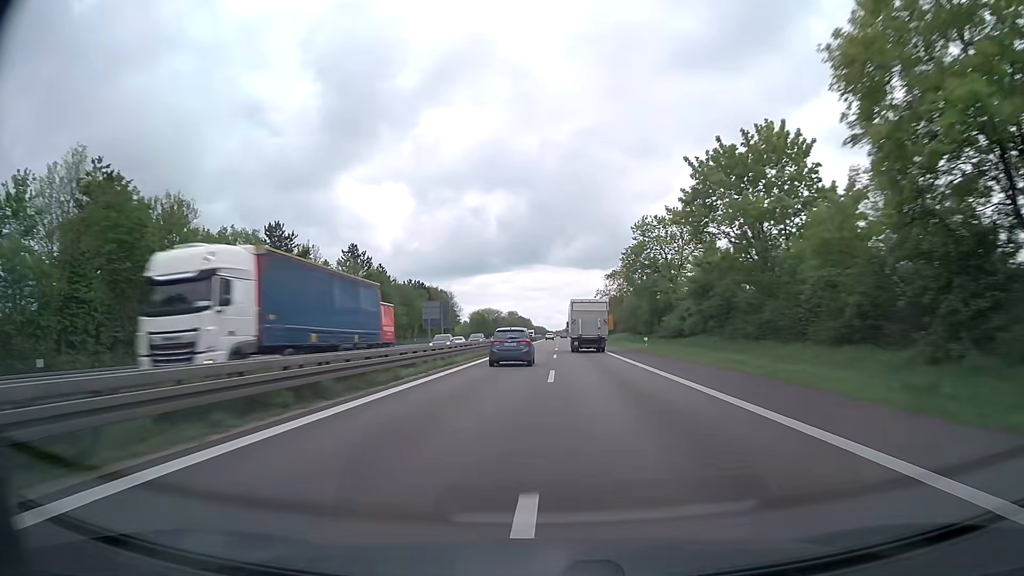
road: trunk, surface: asphalt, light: Day
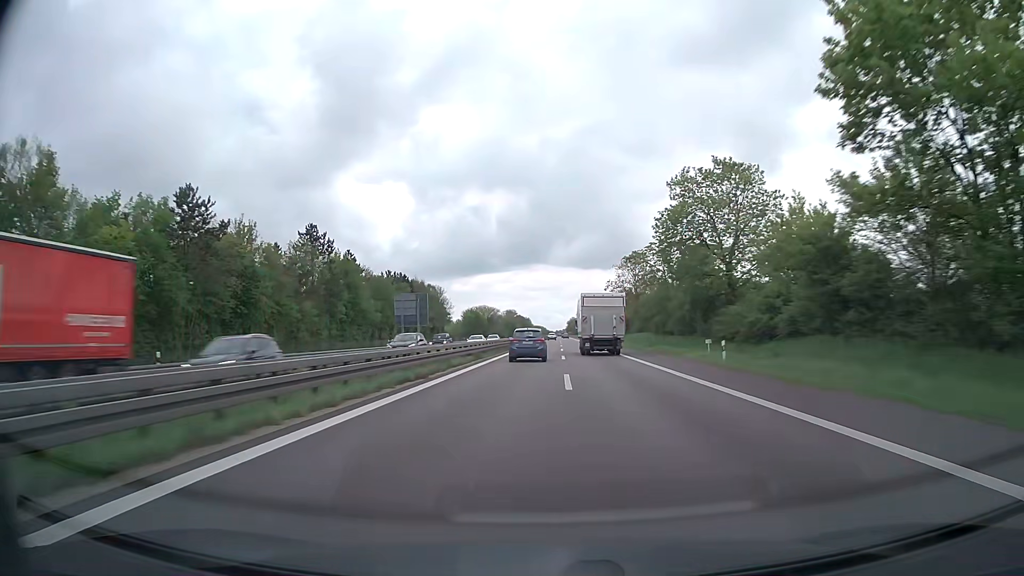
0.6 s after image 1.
(0.0, +21.6) m; 0°
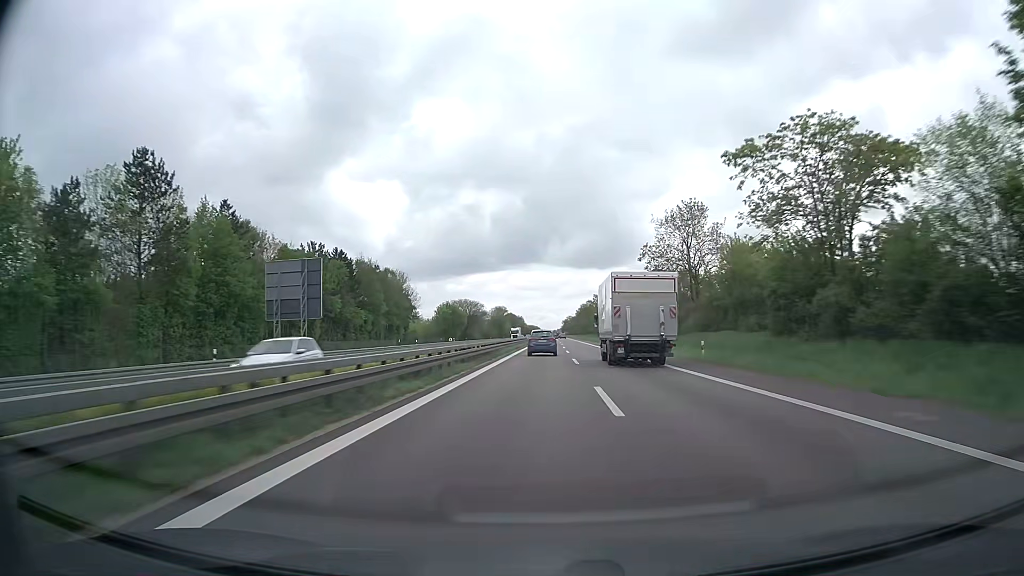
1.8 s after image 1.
(+0.1, +43.4) m; 0°
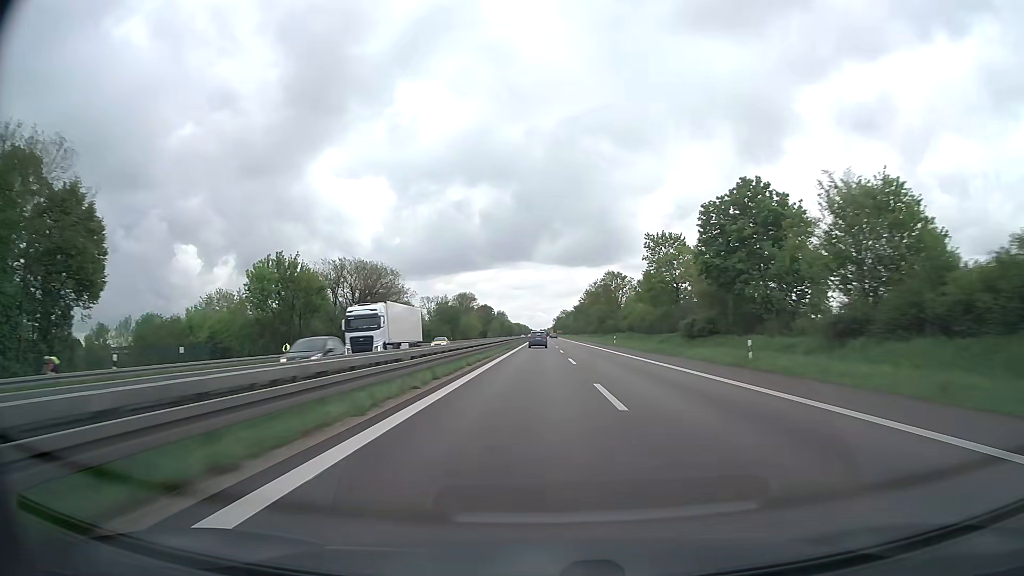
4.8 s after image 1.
(+1.6, +108.8) m; +1°
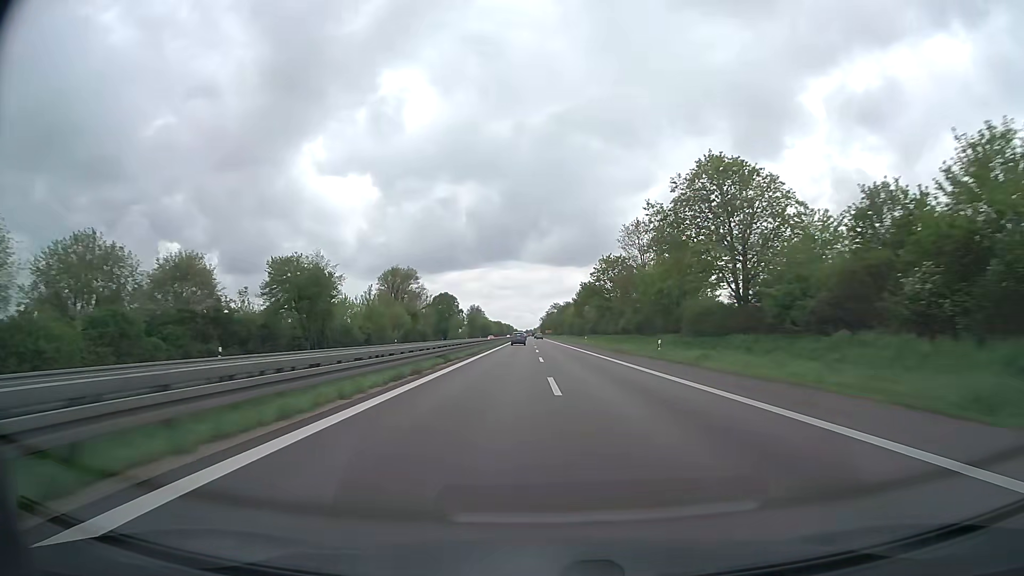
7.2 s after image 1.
(+0.6, +87.3) m; +1°
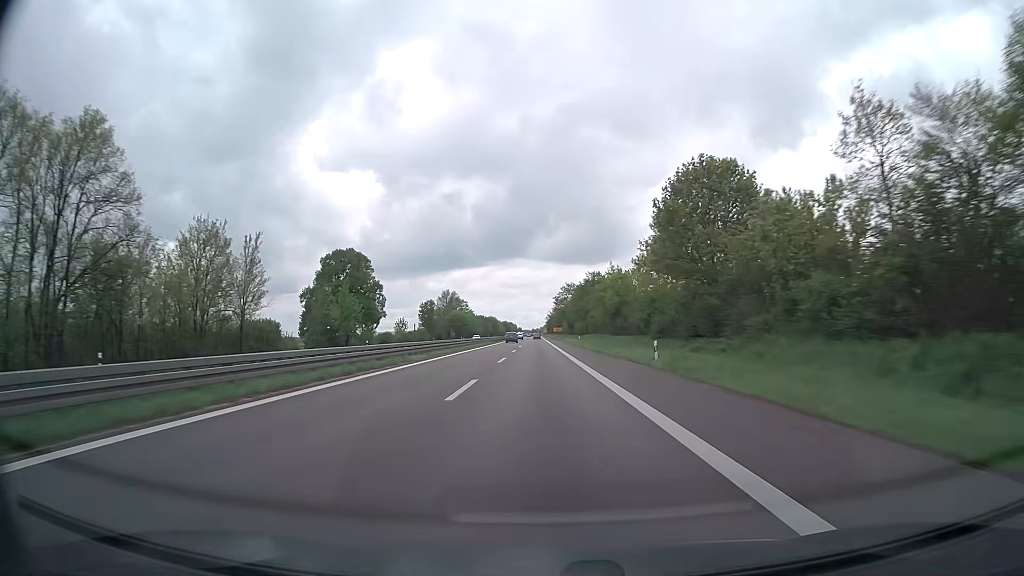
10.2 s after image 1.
(+0.3, +109.6) m; 0°
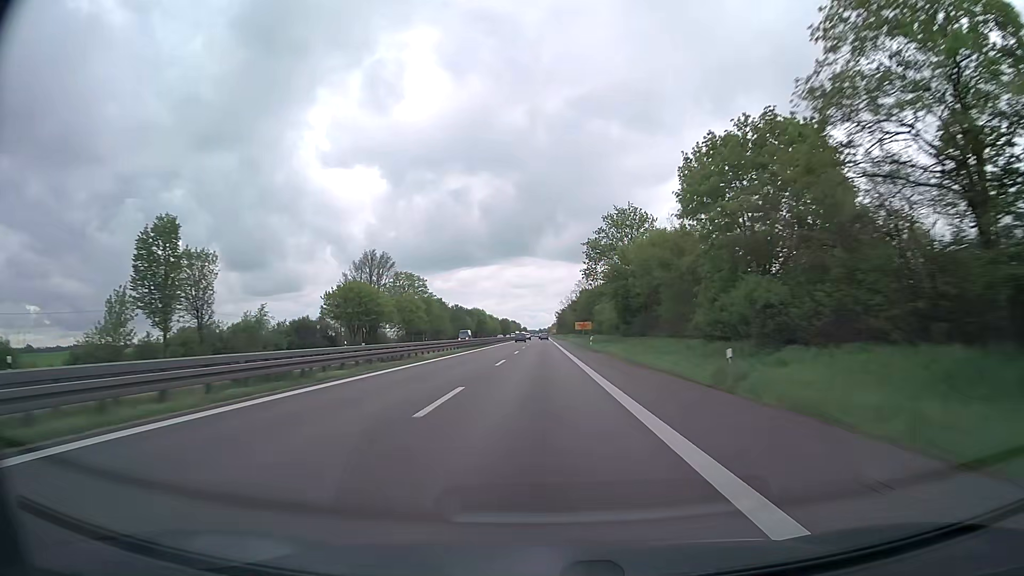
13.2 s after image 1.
(-1.3, +109.8) m; -1°
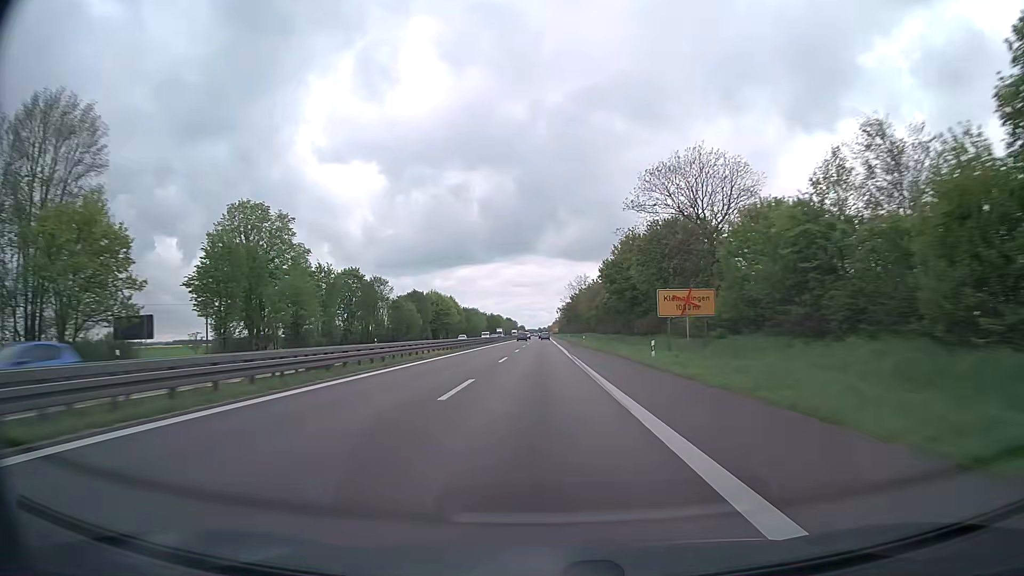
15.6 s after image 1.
(+0.1, +87.6) m; 0°
(0, +10) (0, +20) (0, +30) (0, +40) (0, +50) (0, +60) (0, +70) (0, +80) (0, +90) (0, +100) m
